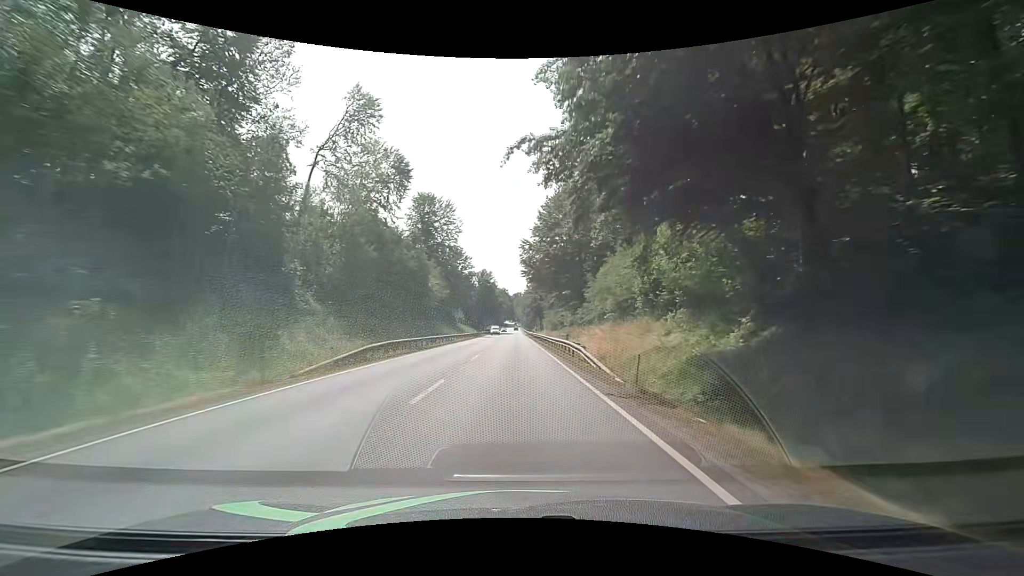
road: primary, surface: asphalt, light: Day
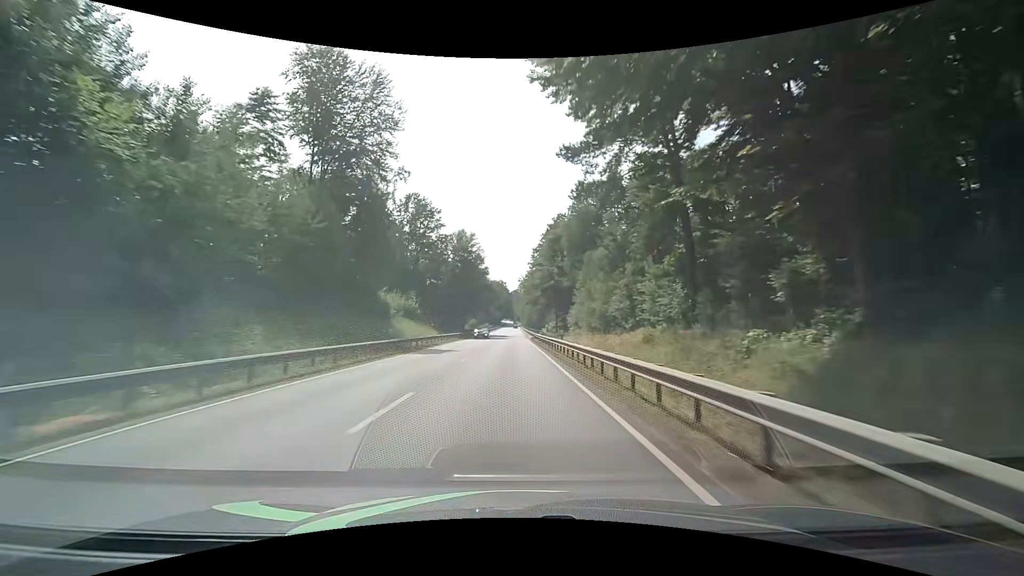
(+0.3, +50.3) m; 0°
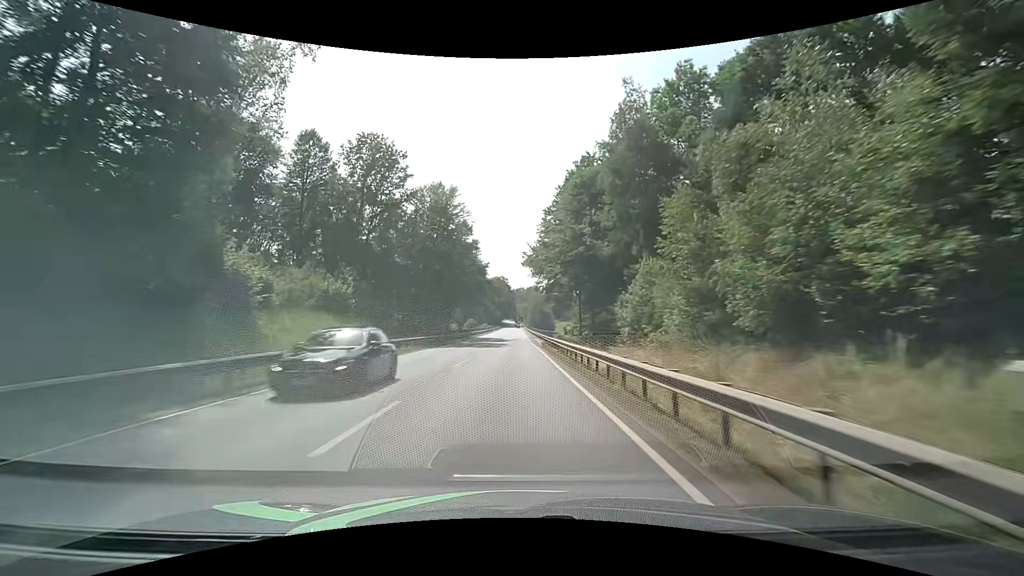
(-0.1, +25.1) m; 0°
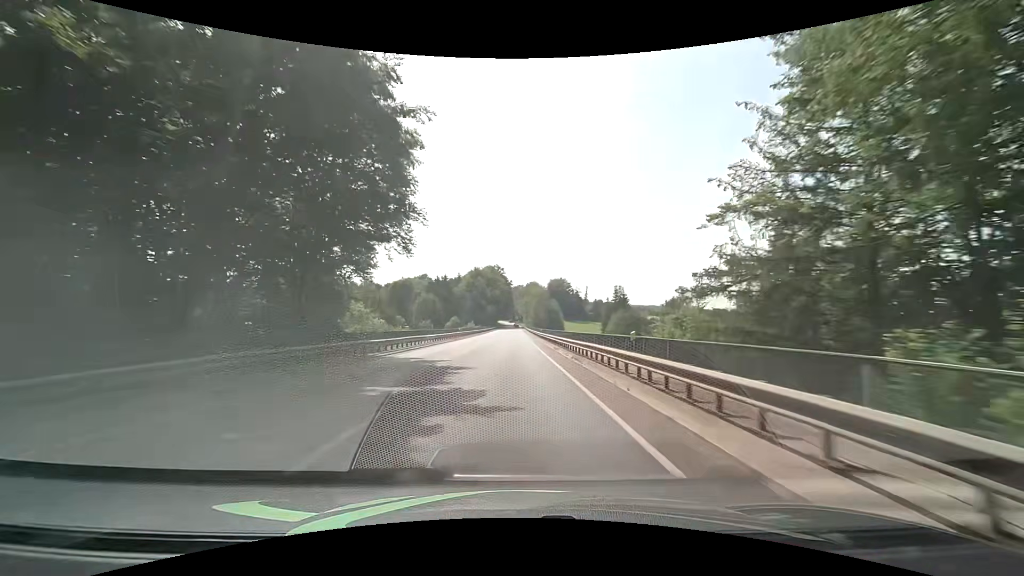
(-0.1, +50.1) m; 0°
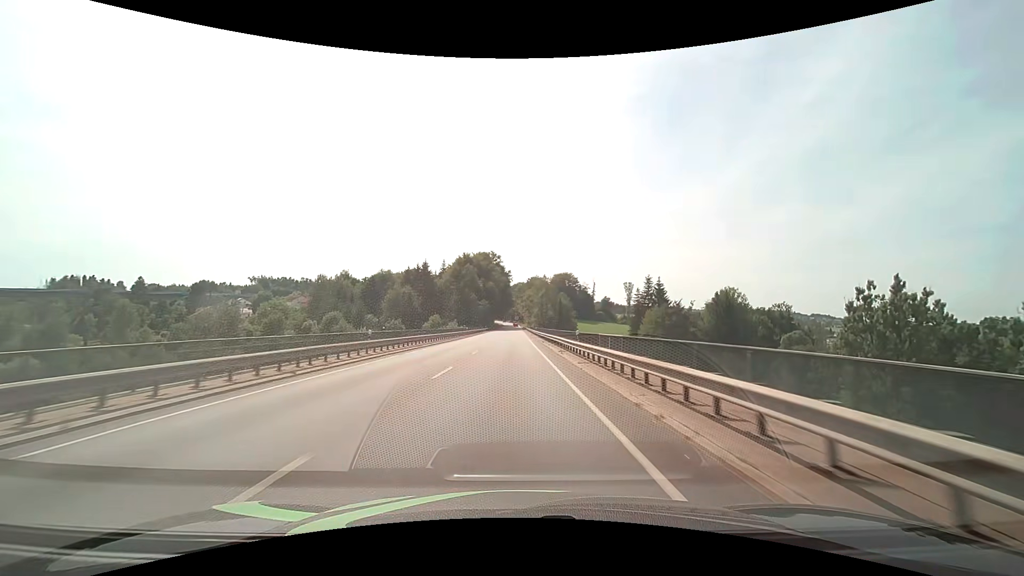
(-0.1, +37.5) m; 0°
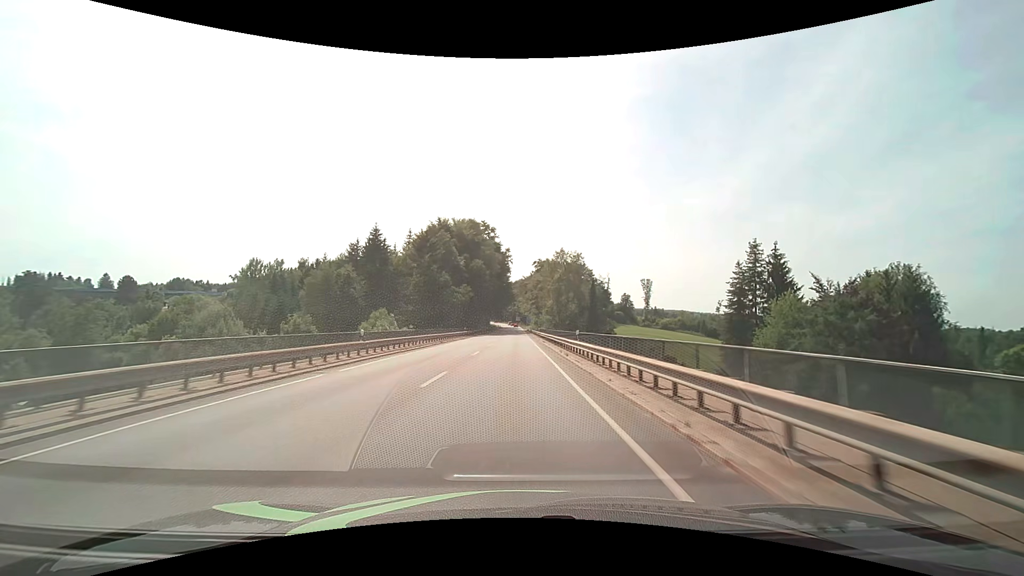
(0.0, +49.9) m; 0°
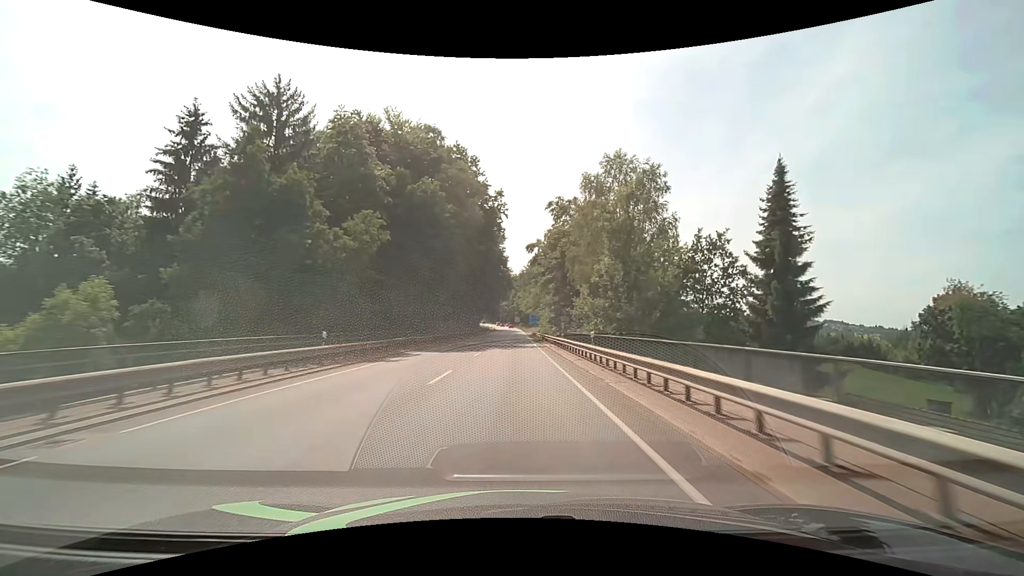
(0.0, +49.9) m; 0°
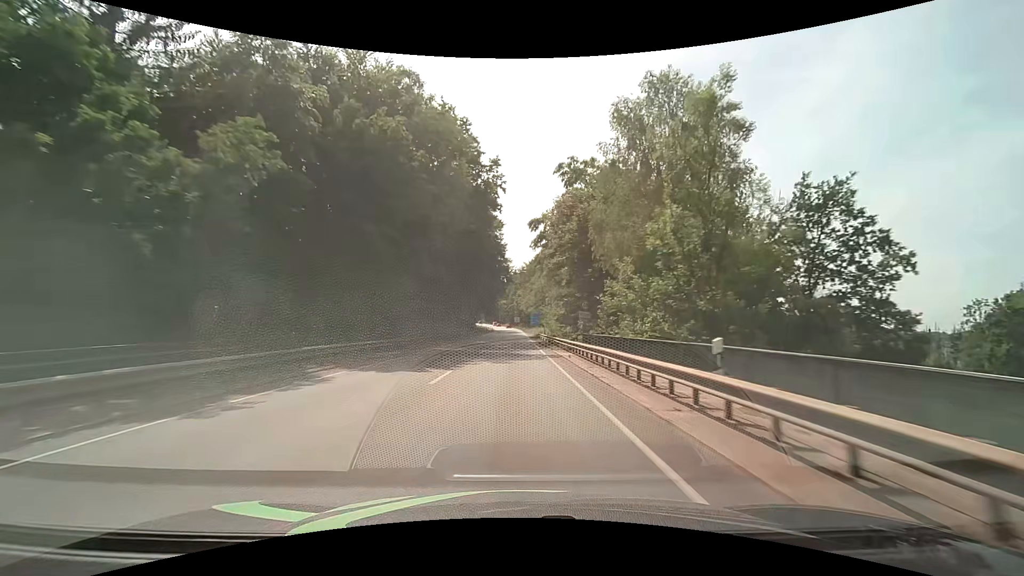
(0.0, +12.5) m; 0°
(0, +10) (0, +20) (0, +30) (0, +40) (0, +50) (0, +60) (0, +70) (0, +80) (0, +90) (0, +100) m
